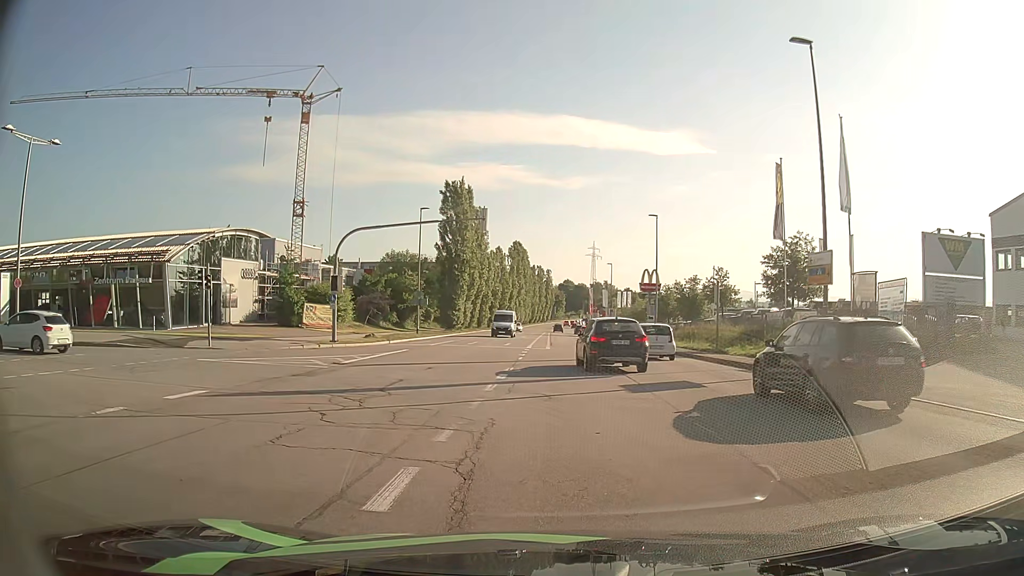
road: secondary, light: Day
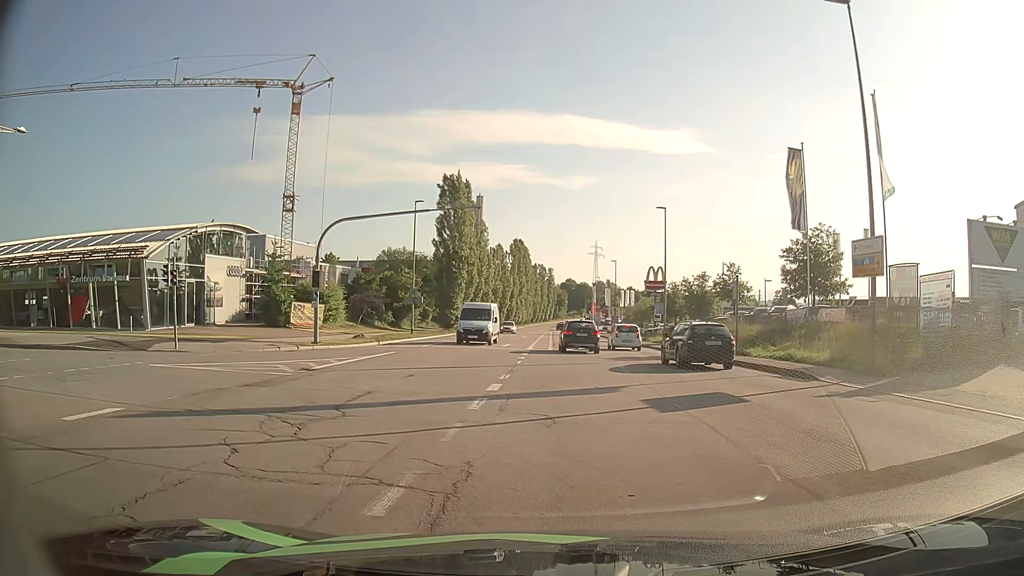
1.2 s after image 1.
(0.0, +3.0) m; -1°
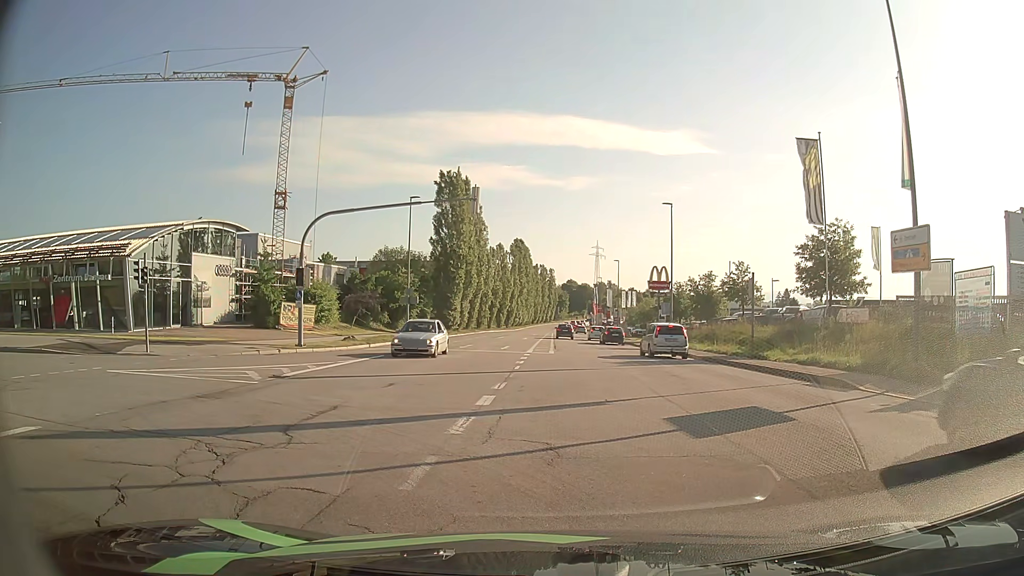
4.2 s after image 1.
(0.0, +2.2) m; -3°
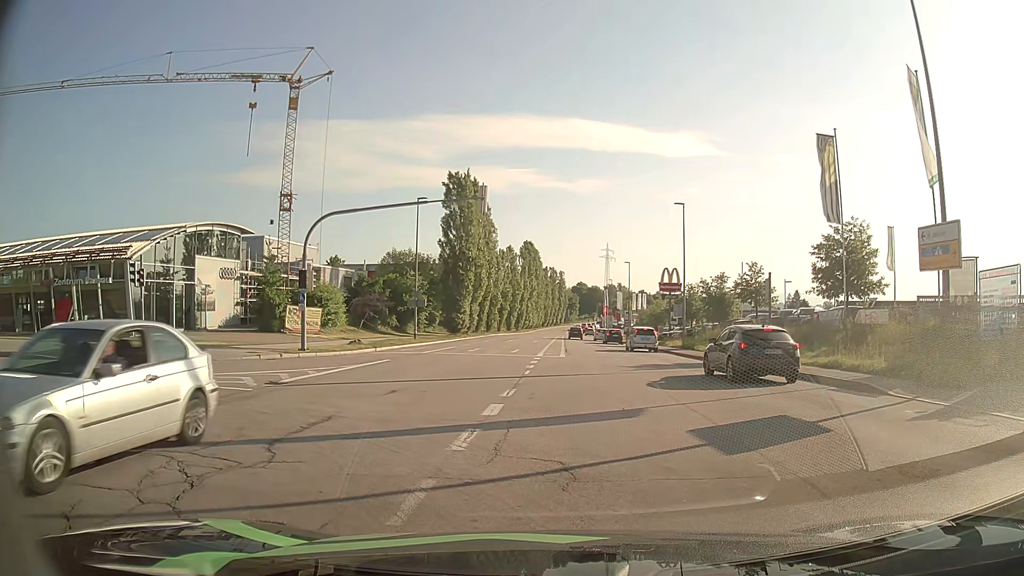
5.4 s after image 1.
(0.0, +1.0) m; +1°
(-3, +9) (-12, +13) (-22, +15) (-32, +15) (-42, +16) (-52, +18) (-62, +20) (-71, +22) (-81, +26) (-90, +29) m
